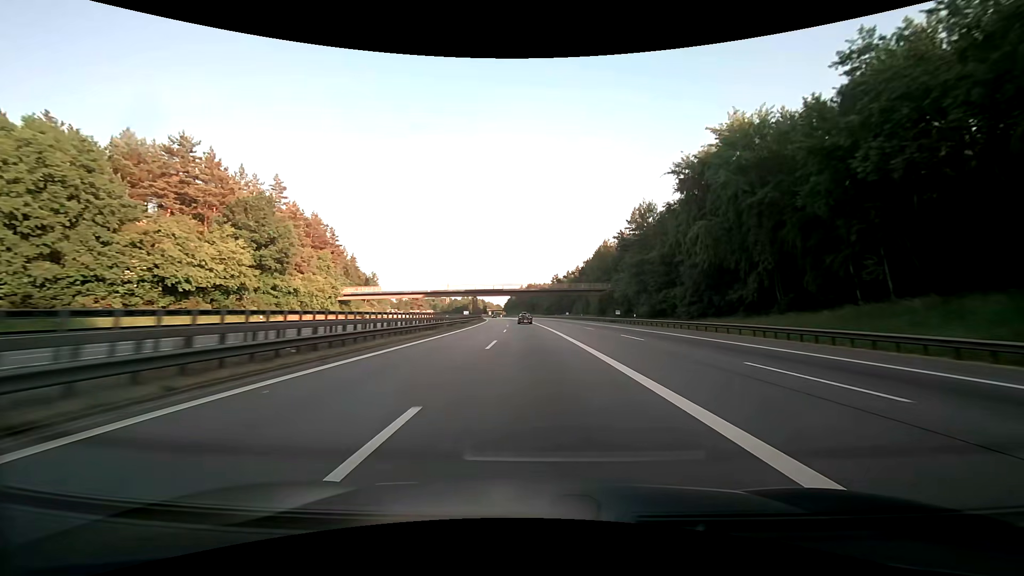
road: motorway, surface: asphalt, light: Day
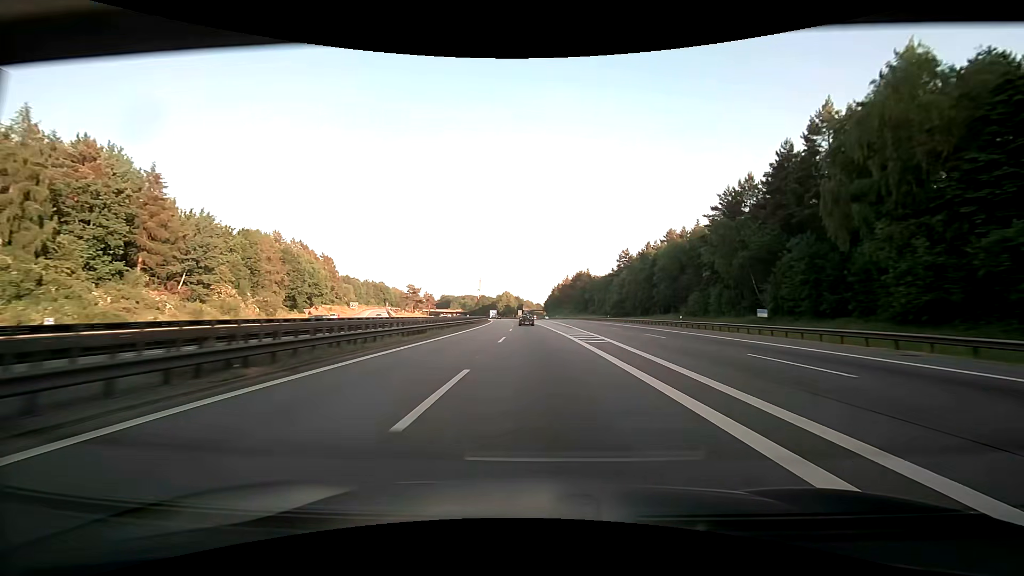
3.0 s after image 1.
(-4.1, +104.2) m; -5°
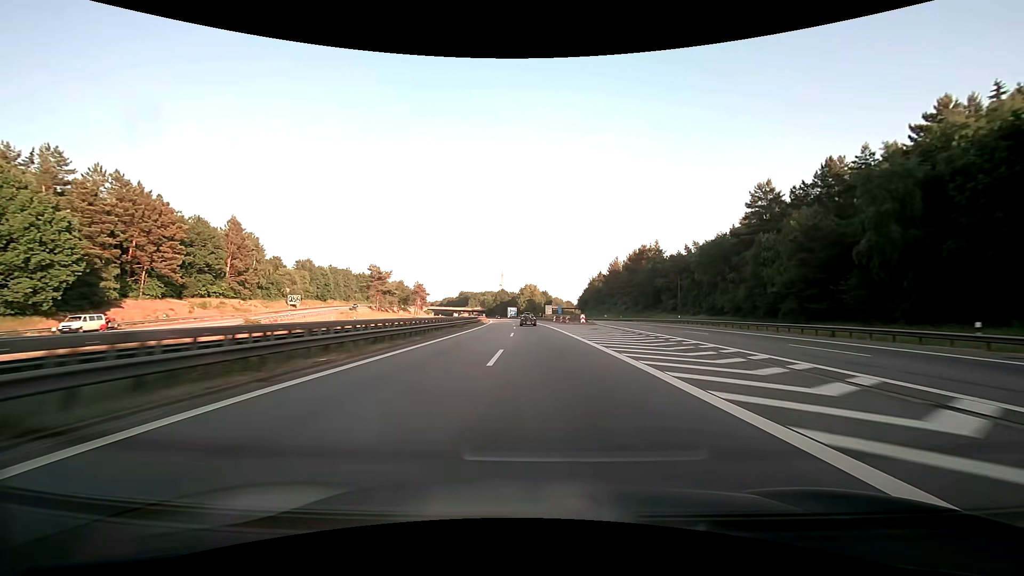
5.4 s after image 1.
(-2.4, +82.6) m; -3°
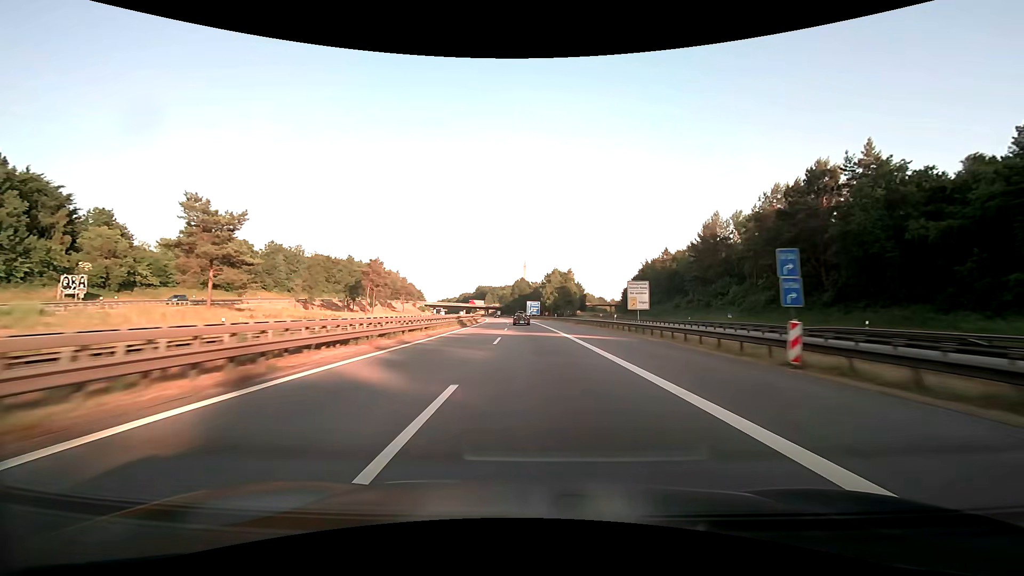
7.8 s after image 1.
(-2.2, +81.1) m; -3°
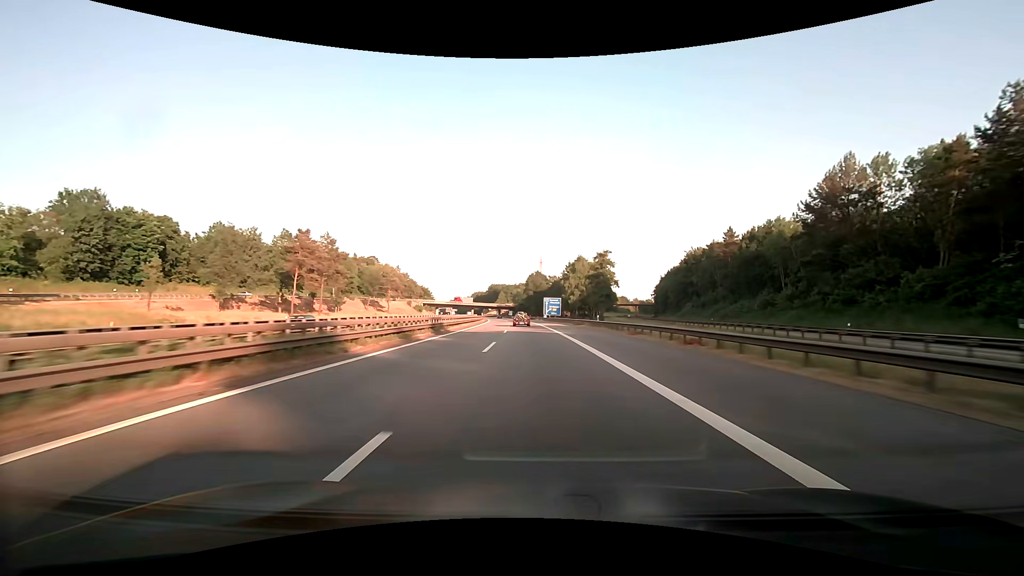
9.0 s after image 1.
(-0.5, +40.1) m; -2°
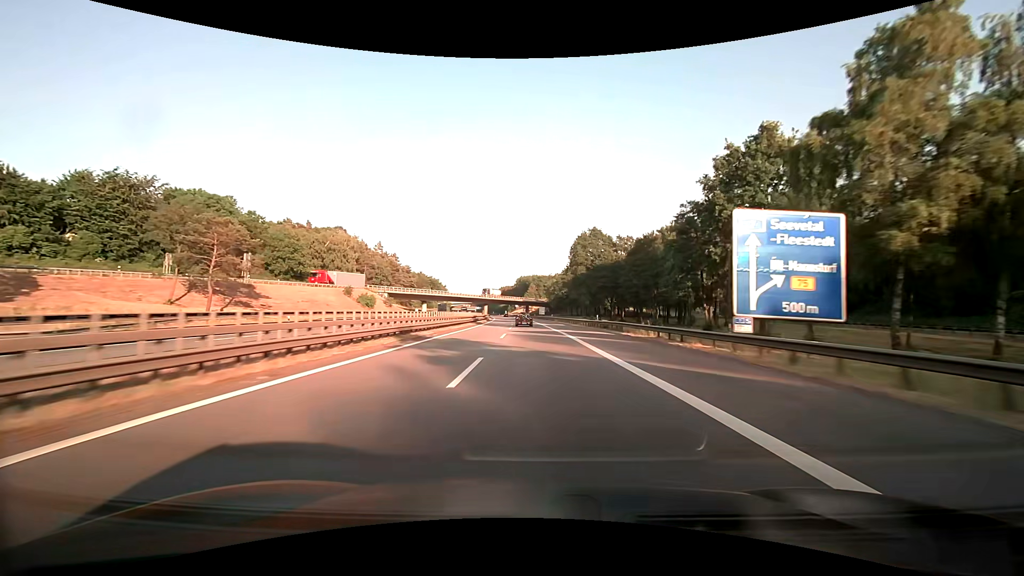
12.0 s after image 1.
(-3.8, +98.8) m; -4°
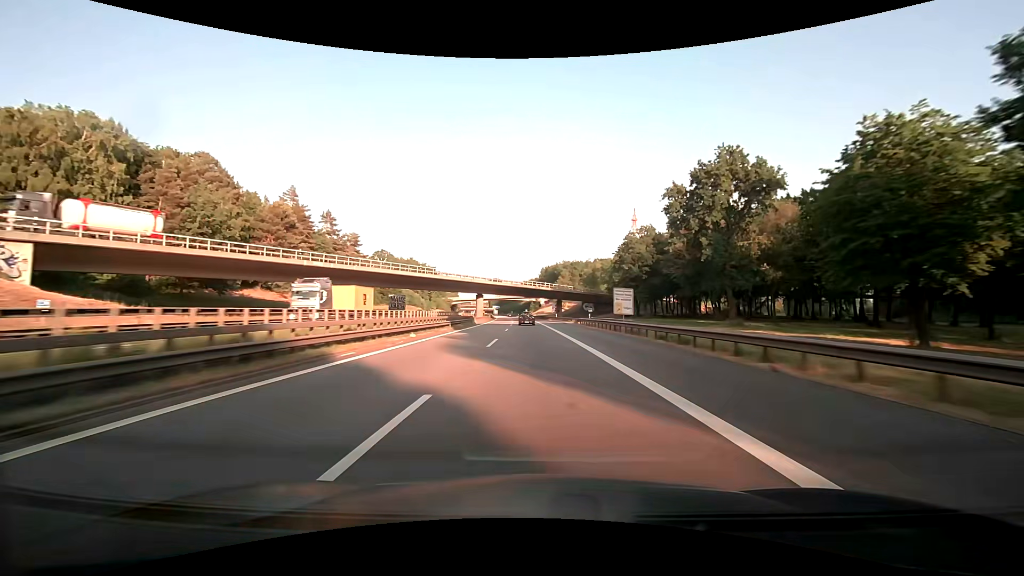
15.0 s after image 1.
(-2.7, +97.2) m; -3°
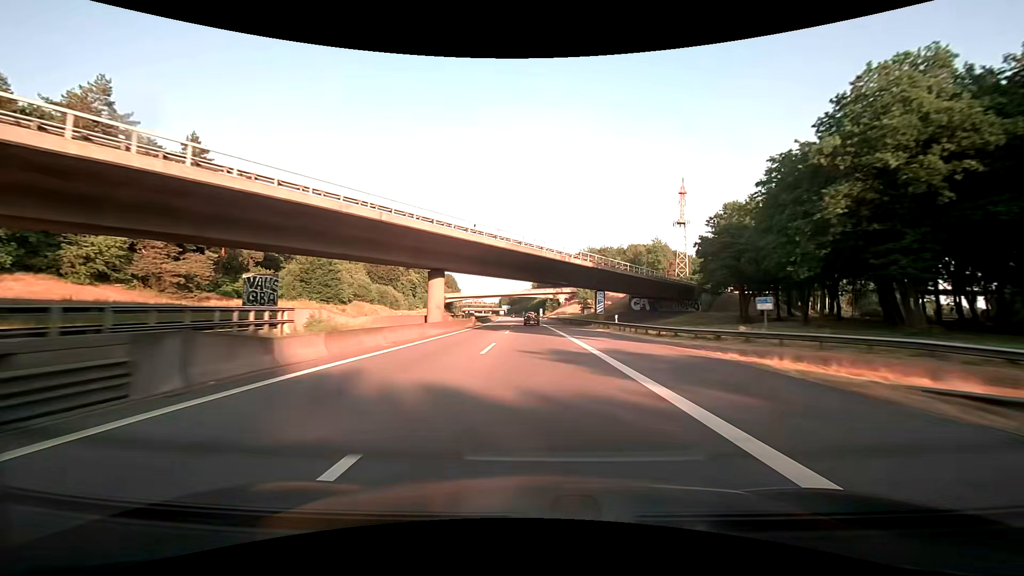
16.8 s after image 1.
(-0.9, +57.7) m; -2°
(0, +10) (0, +20) (0, +30) (0, +40) (-1, +50) (-1, +60) (-1, +70) (-2, +80) (-2, +90) (-2, +100) m
